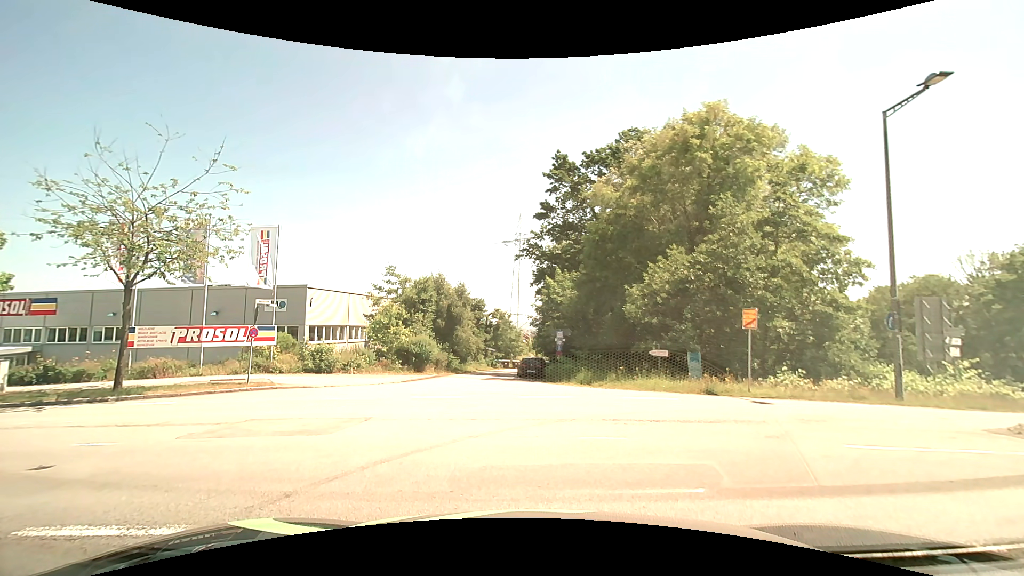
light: Day
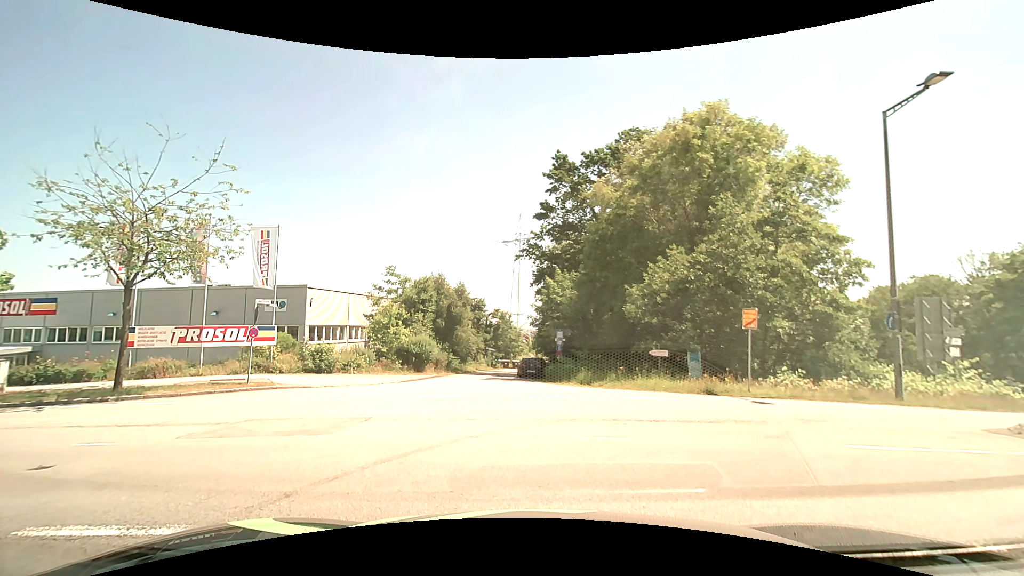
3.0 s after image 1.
(0.0, 0.0) m; 0°
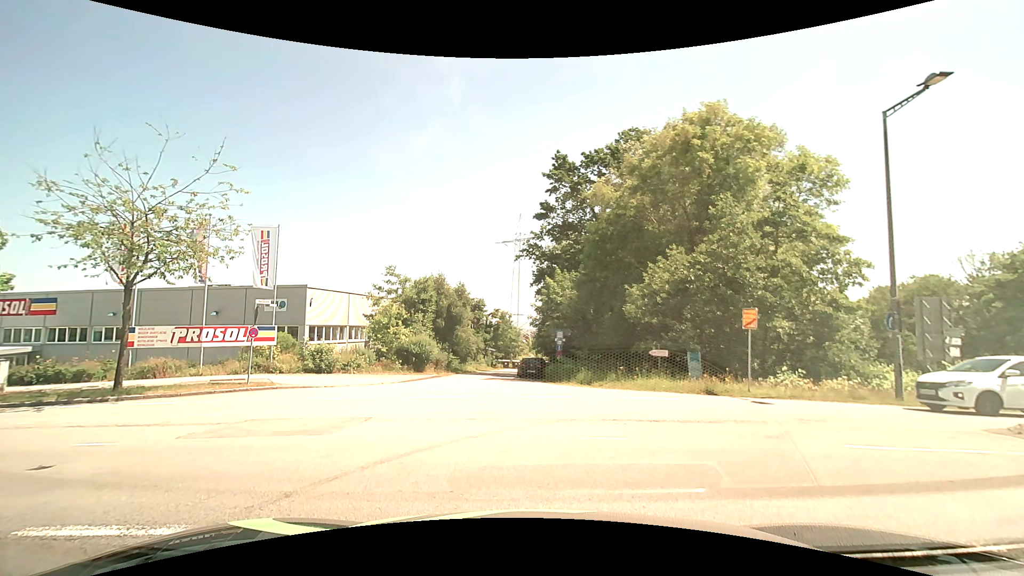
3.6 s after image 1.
(0.0, 0.0) m; 0°
